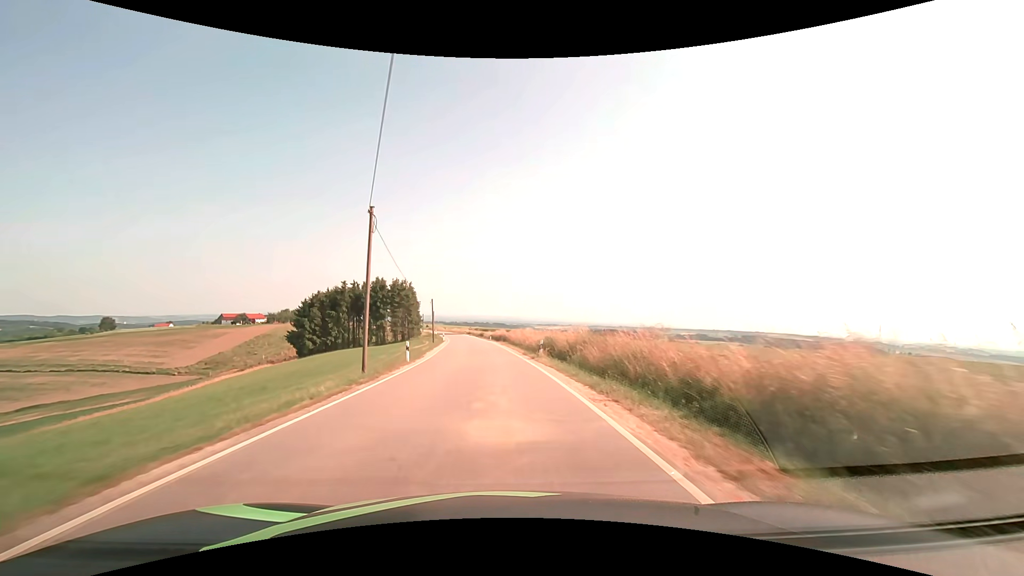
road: tertiary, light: Day
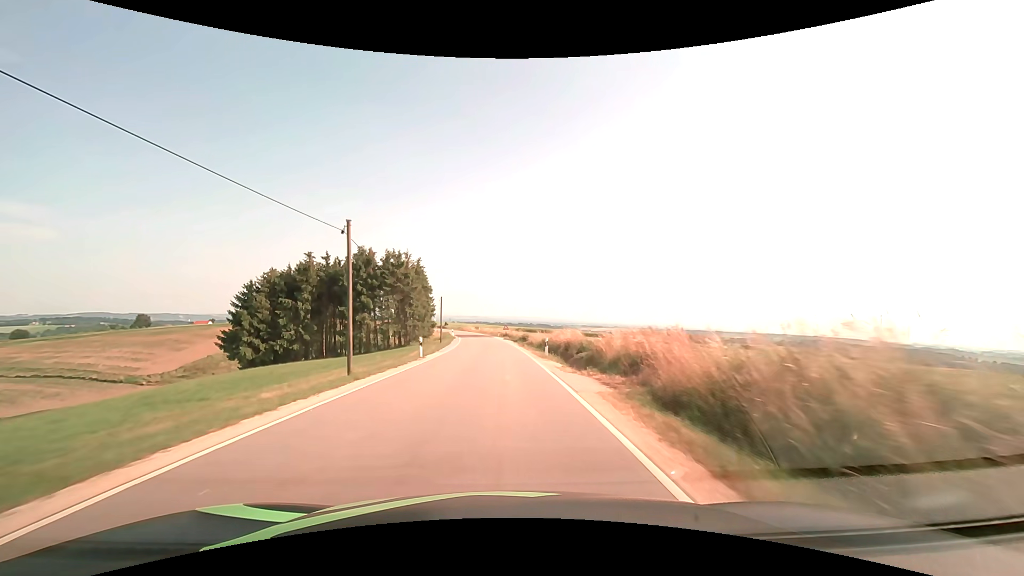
(-1.8, +44.5) m; -5°
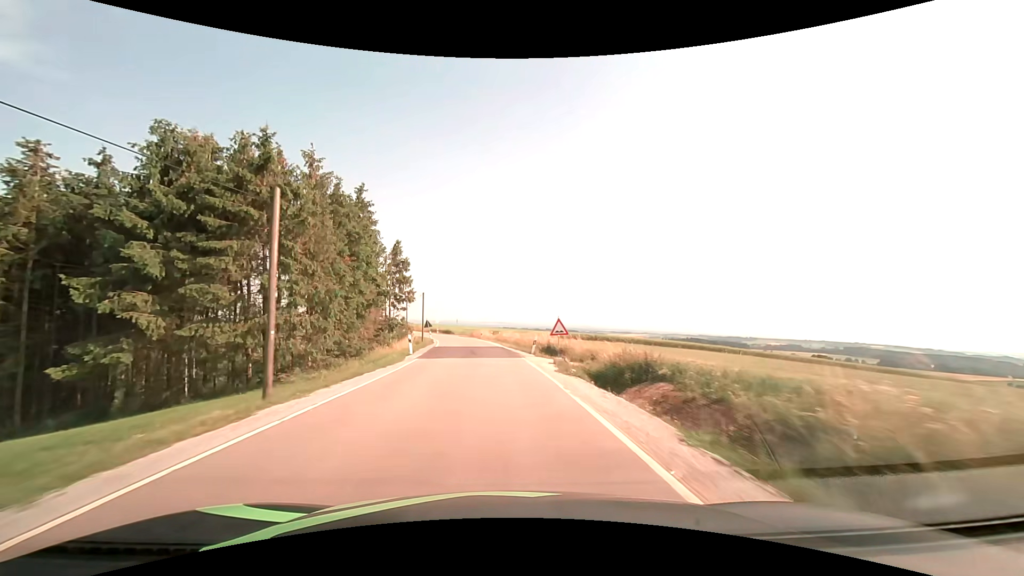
(-1.2, +46.9) m; -3°
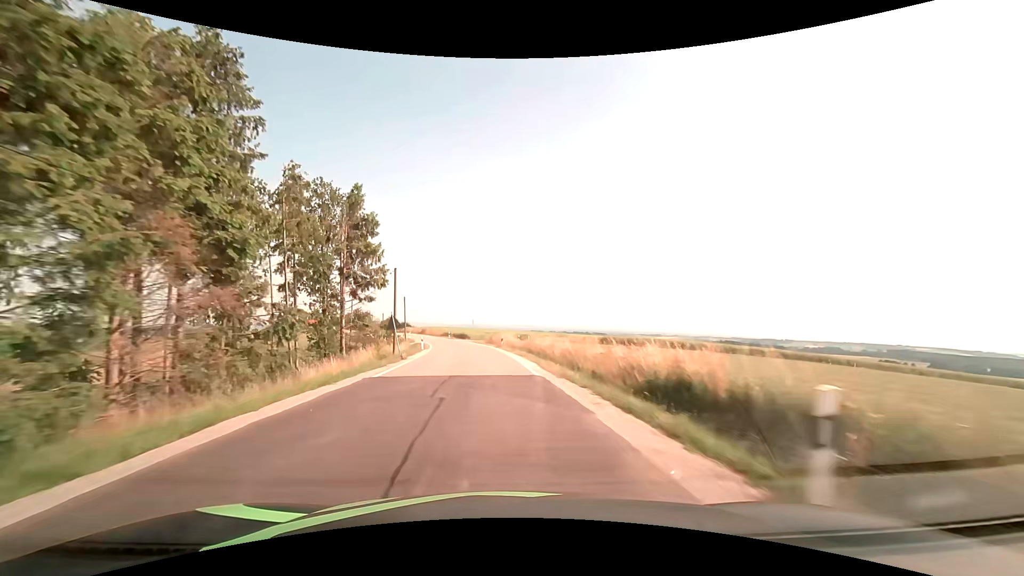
(-0.6, +23.8) m; -3°
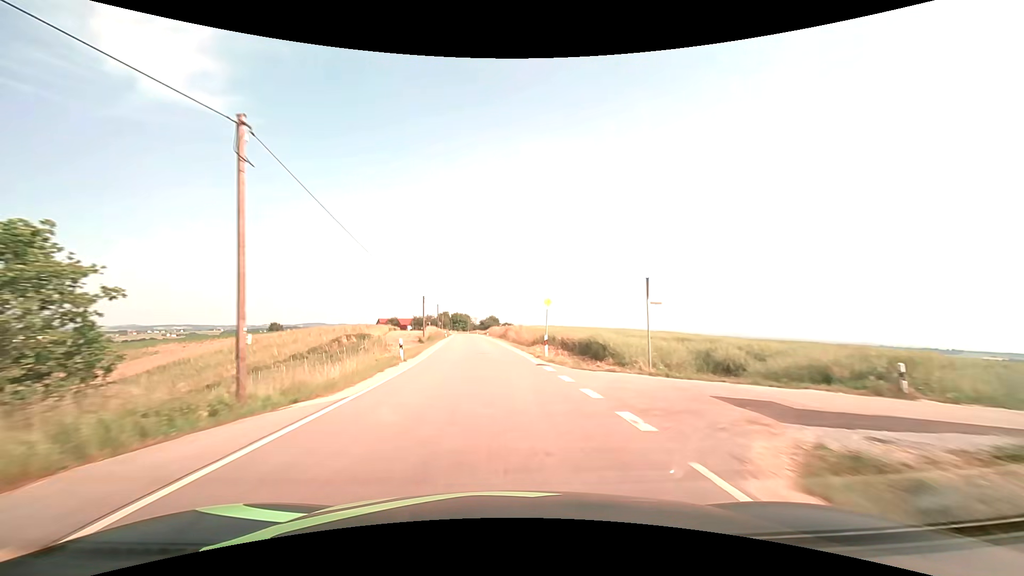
(-6.1, +59.9) m; -12°
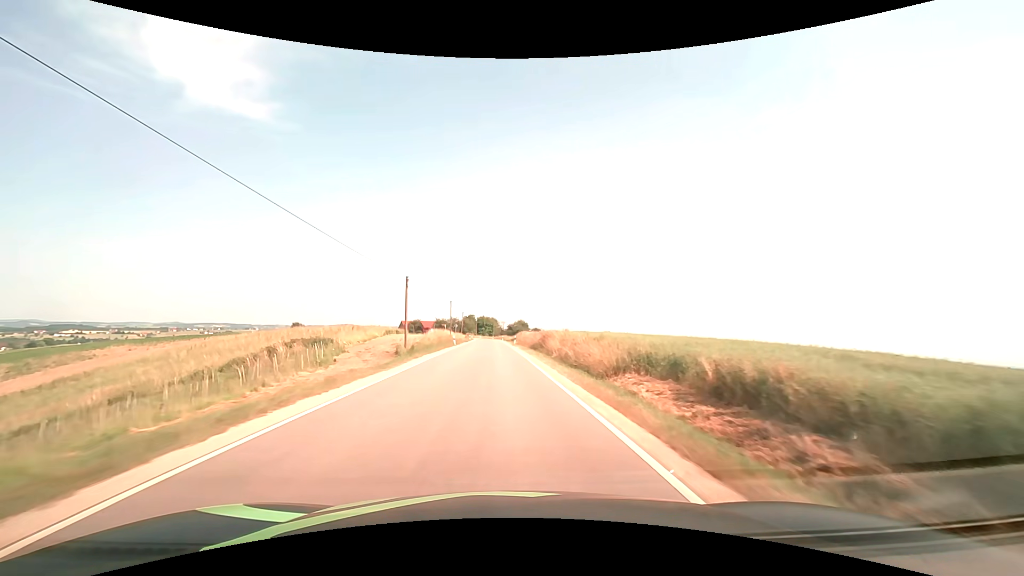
(-0.9, +24.3) m; -4°
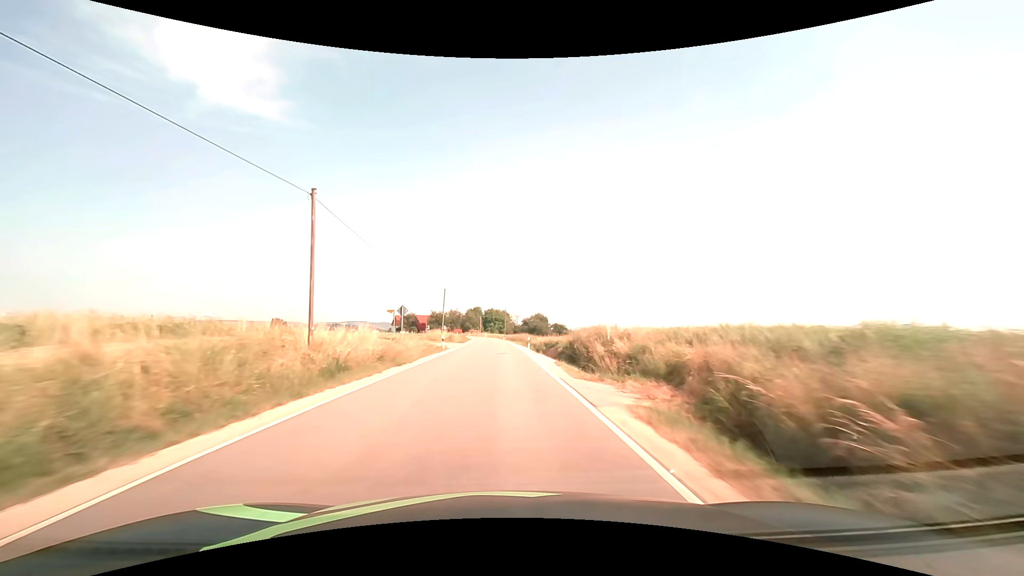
(-1.7, +61.1) m; -1°
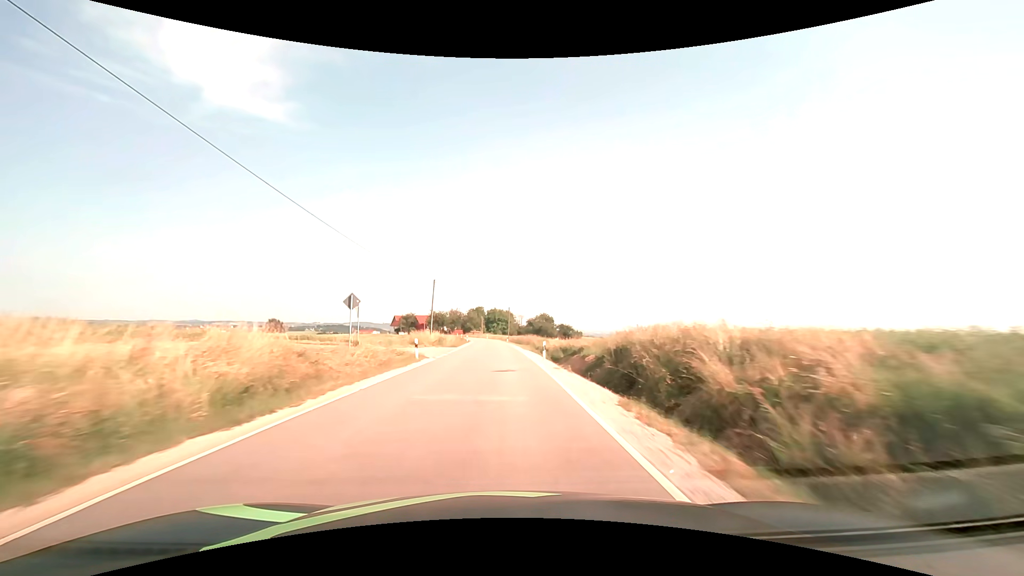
(0.0, +12.3) m; 0°
